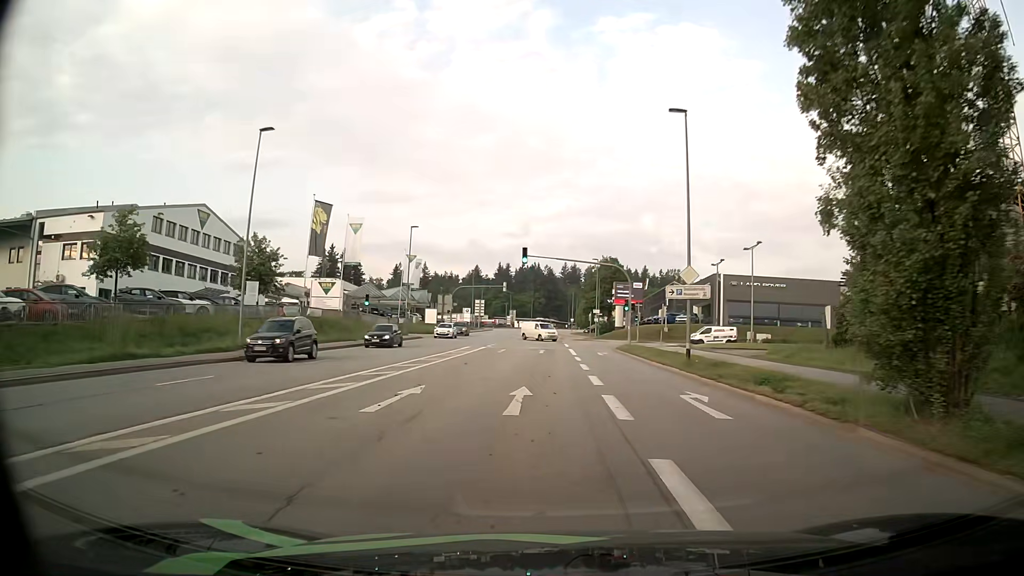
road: tertiary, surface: asphalt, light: Day
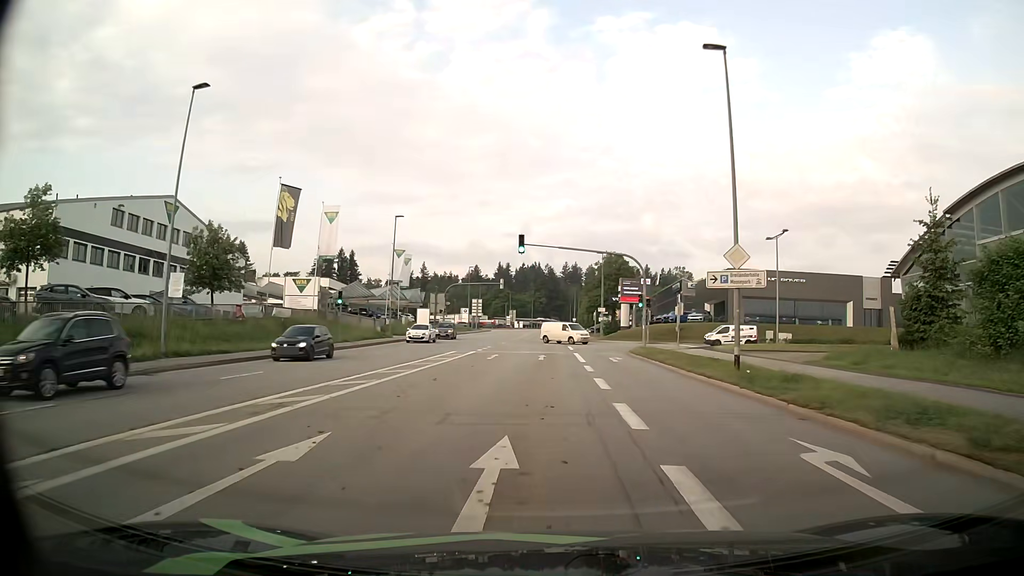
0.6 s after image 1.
(0.0, +6.9) m; 0°
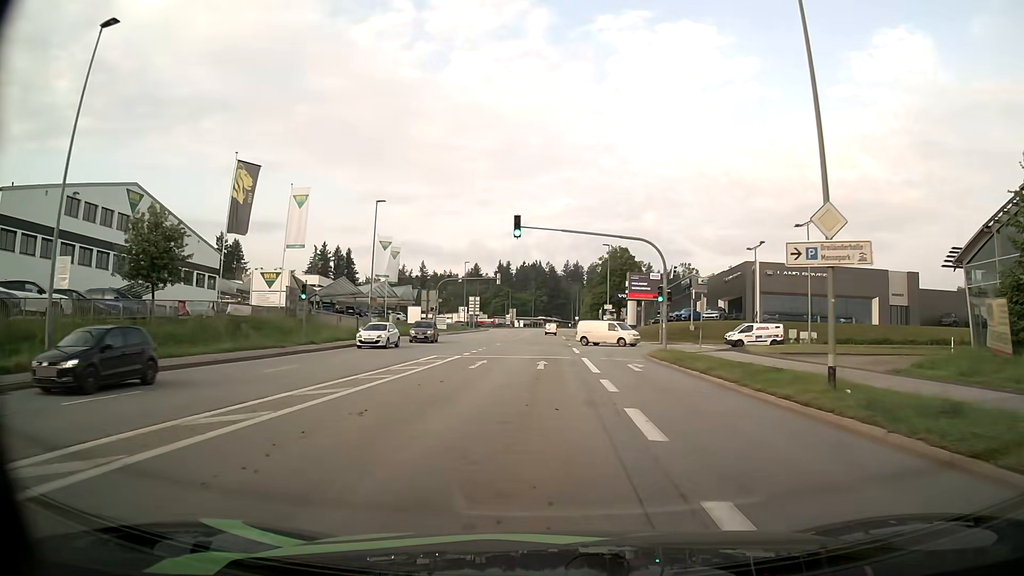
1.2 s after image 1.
(+0.1, +6.9) m; +1°
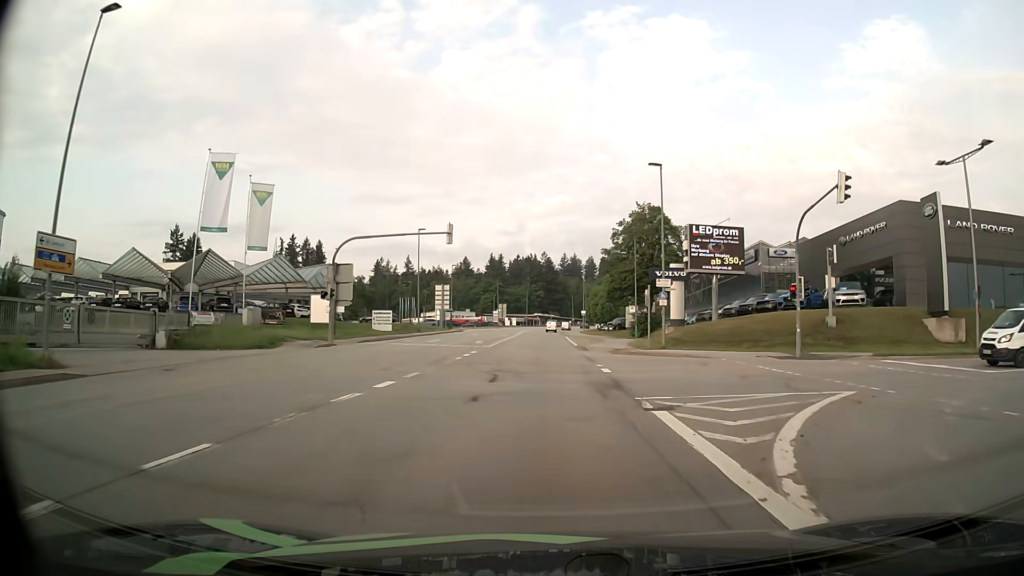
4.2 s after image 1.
(-0.1, +35.1) m; 0°
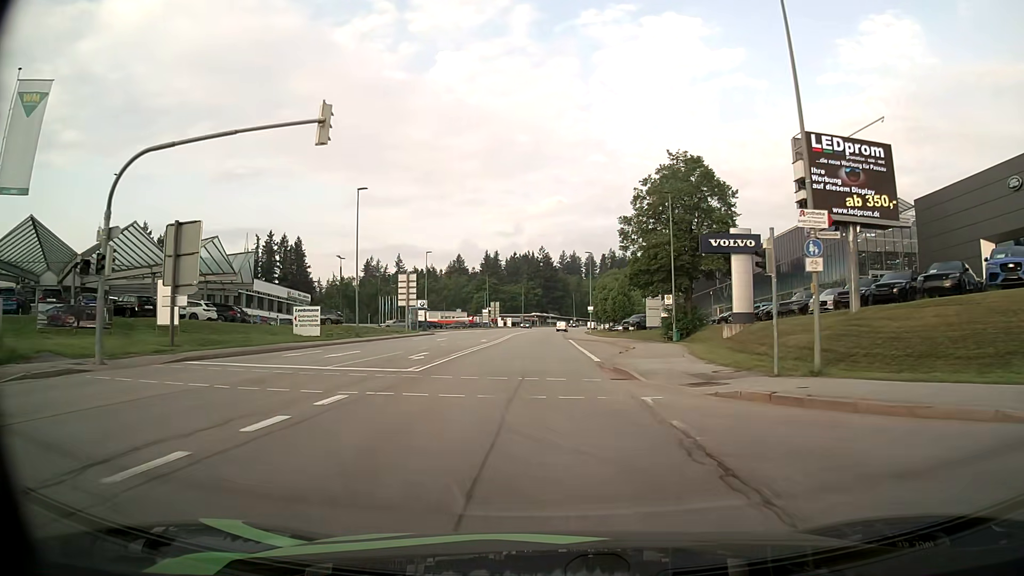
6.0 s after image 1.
(+0.1, +21.5) m; 0°
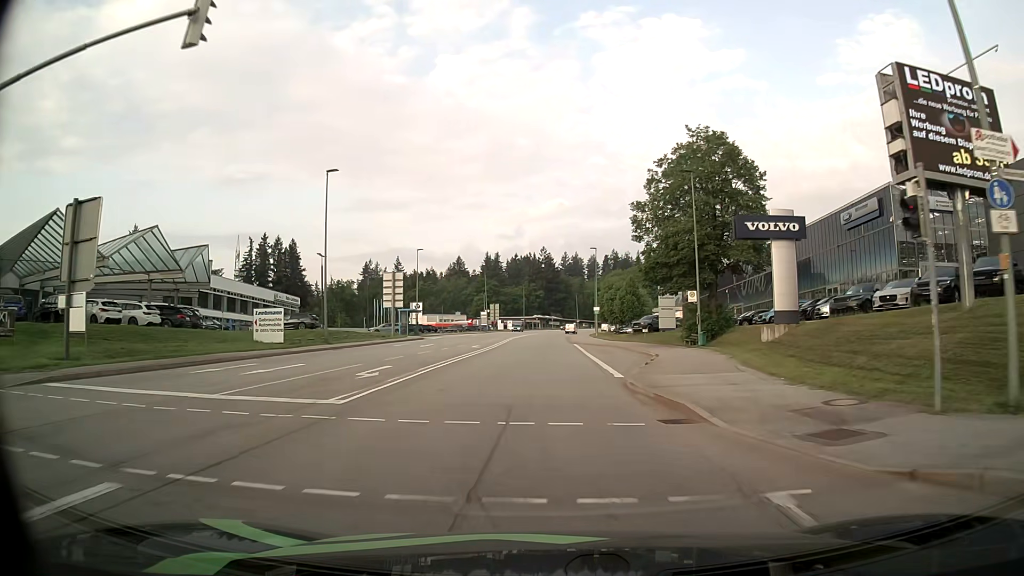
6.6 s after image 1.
(0.0, +7.2) m; 0°
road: secondary
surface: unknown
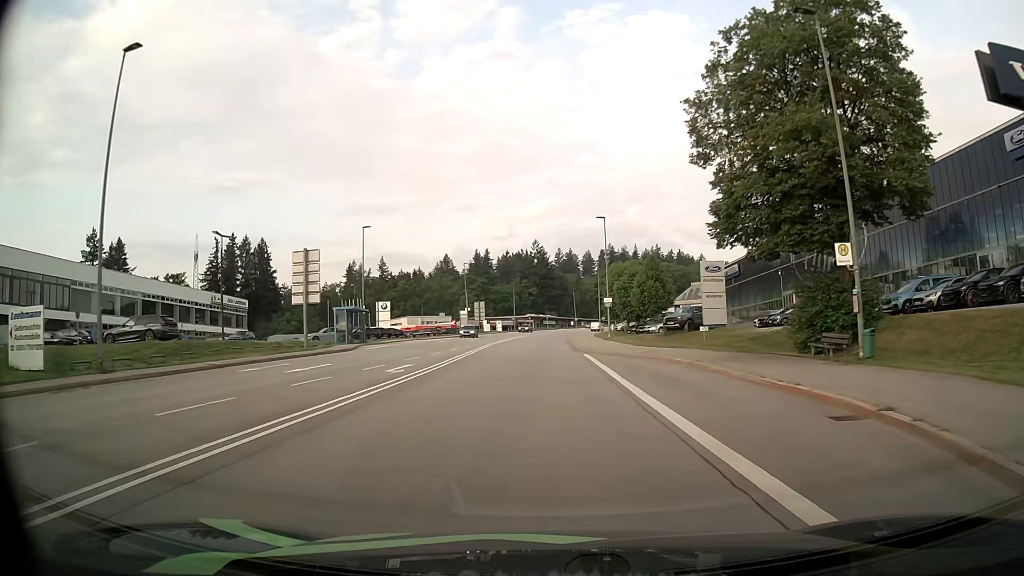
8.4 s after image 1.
(+0.1, +21.5) m; 0°
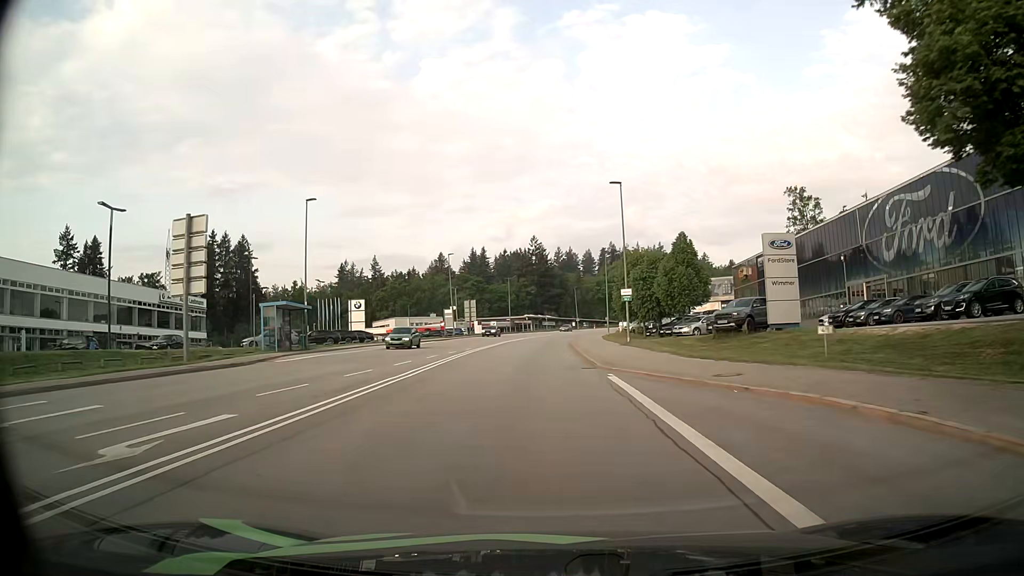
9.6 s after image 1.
(+0.1, +14.3) m; 0°
(0, +10) (0, +20) (0, +30) (0, +40) (0, +50) (0, +60) (+1, +70) (+1, +80) (+2, +90) (+4, +100) m
